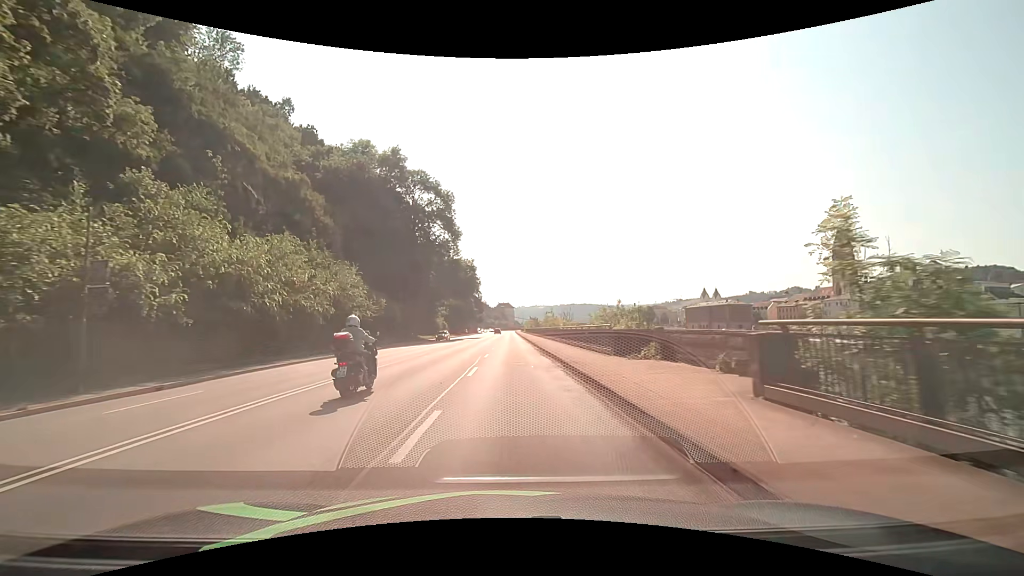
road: primary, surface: asphalt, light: Day
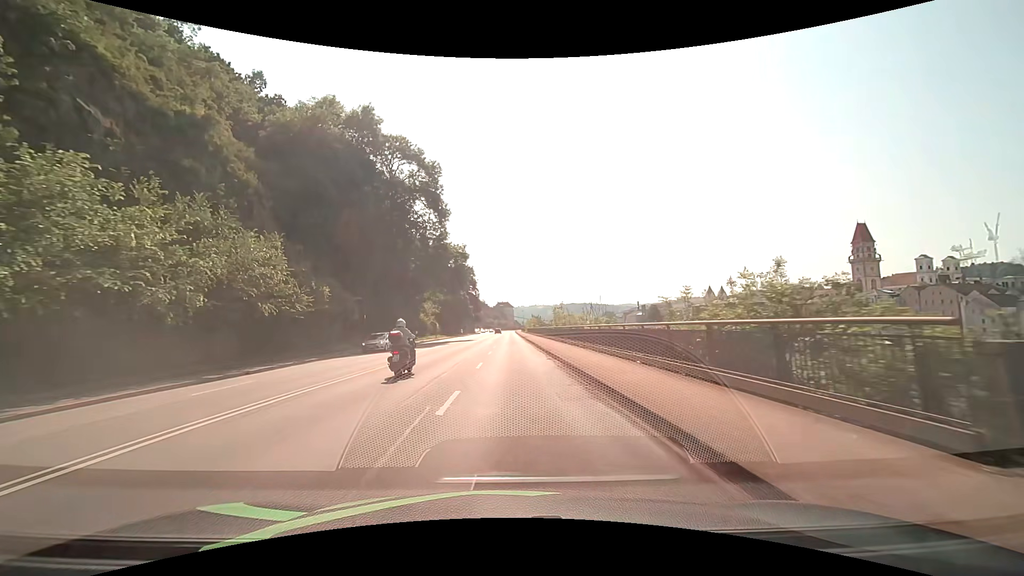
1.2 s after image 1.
(0.0, +15.3) m; 0°
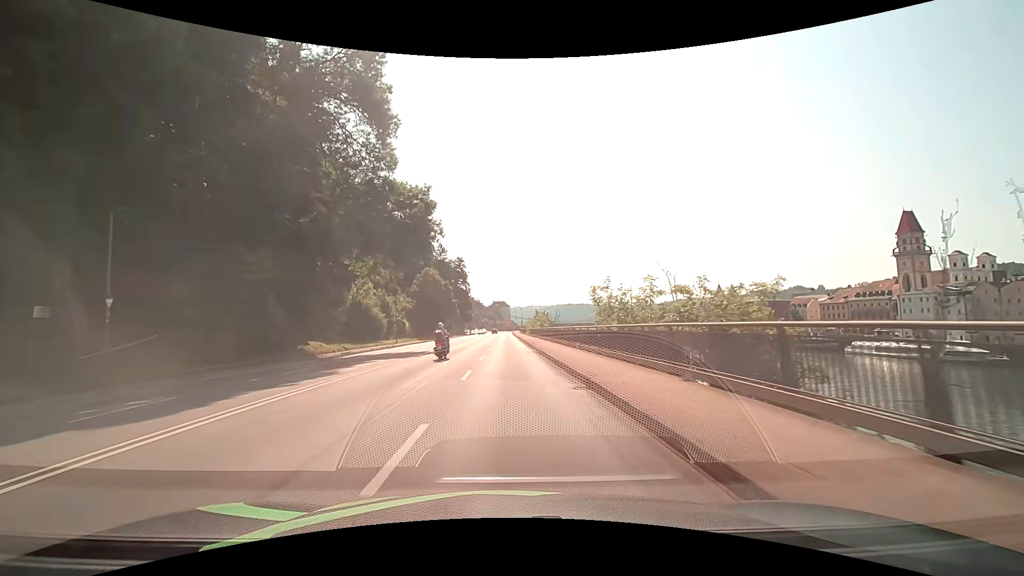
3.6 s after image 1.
(+0.2, +30.6) m; +1°
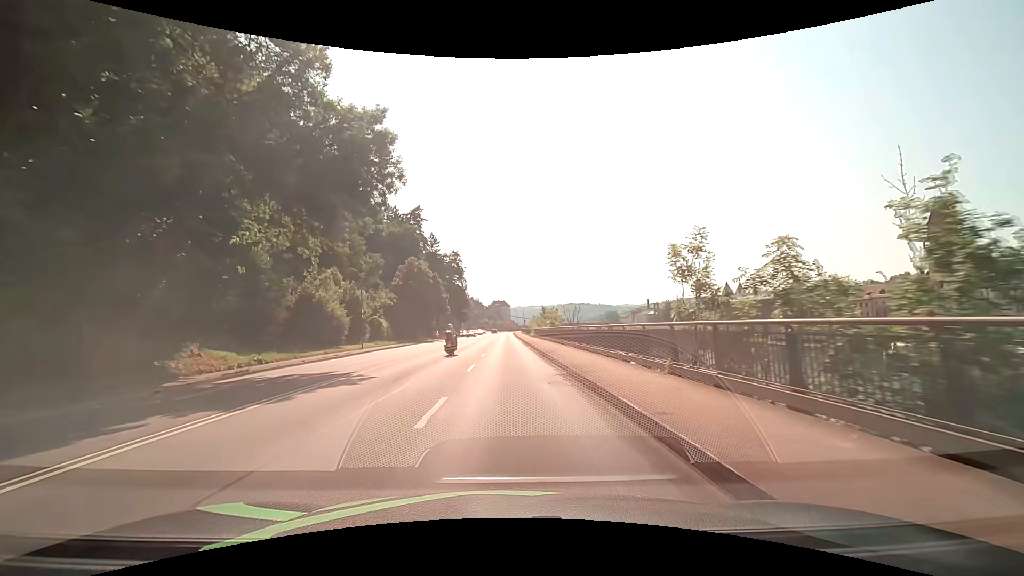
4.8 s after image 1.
(0.0, +15.3) m; 0°
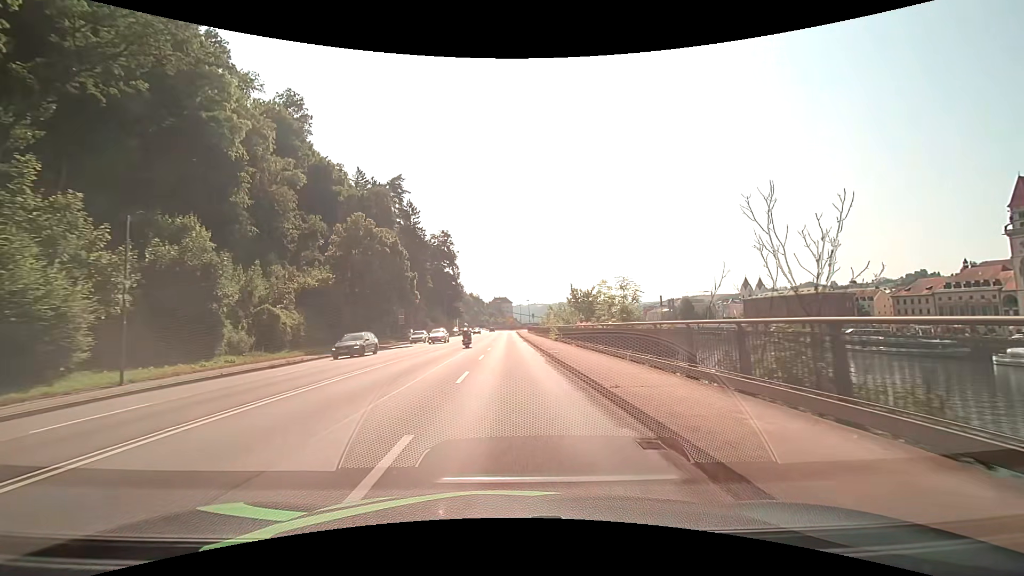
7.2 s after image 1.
(-0.3, +30.6) m; 0°
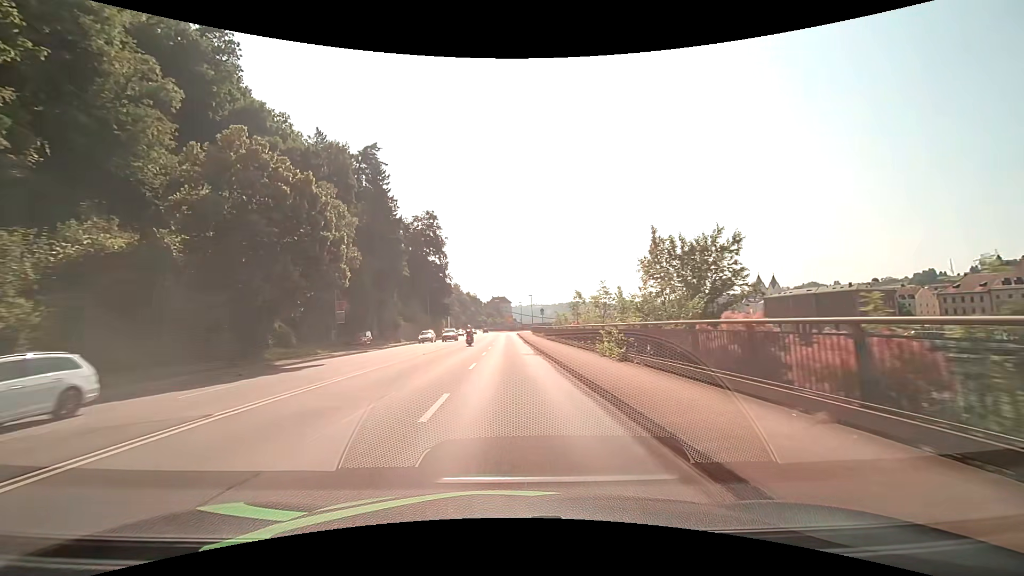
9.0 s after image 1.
(0.0, +23.0) m; 0°
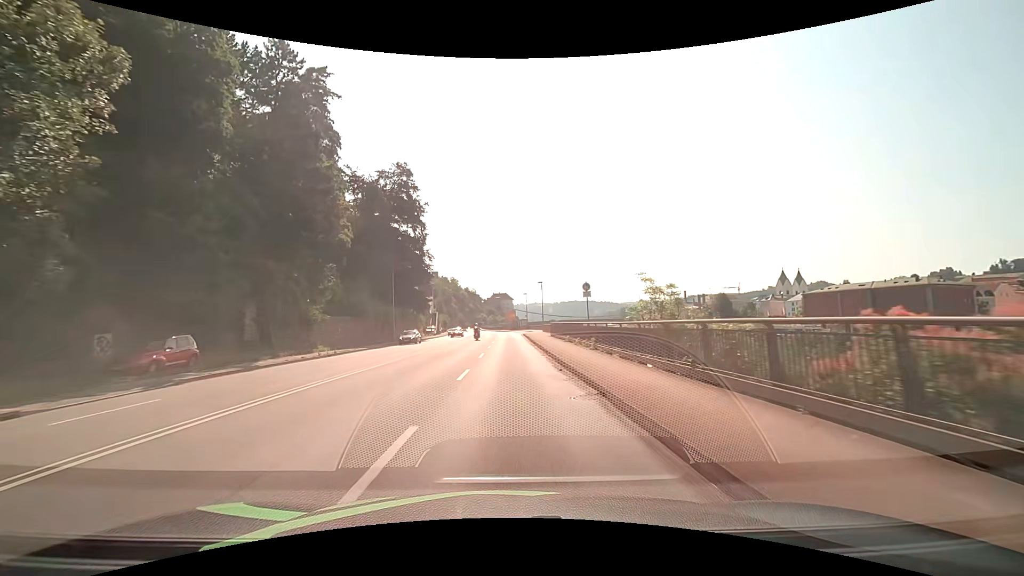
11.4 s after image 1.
(0.0, +30.6) m; 0°
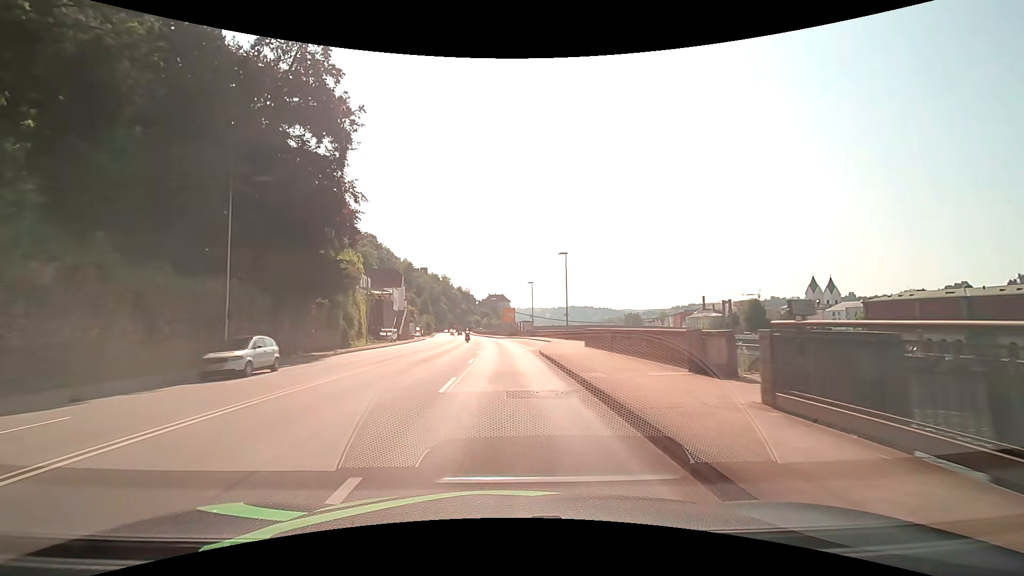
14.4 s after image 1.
(-0.1, +38.2) m; 0°
(0, +10) (0, +20) (0, +30) (-1, +40) (-1, +50) (-2, +60) (-2, +70) (-3, +80) (-4, +90) (-5, +100) m
